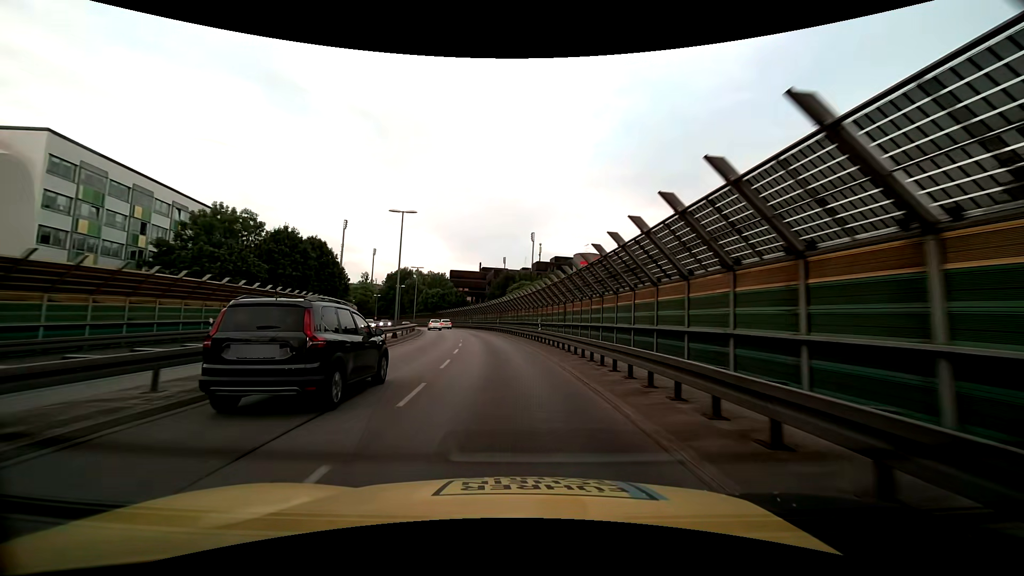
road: trunk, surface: asphalt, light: Day
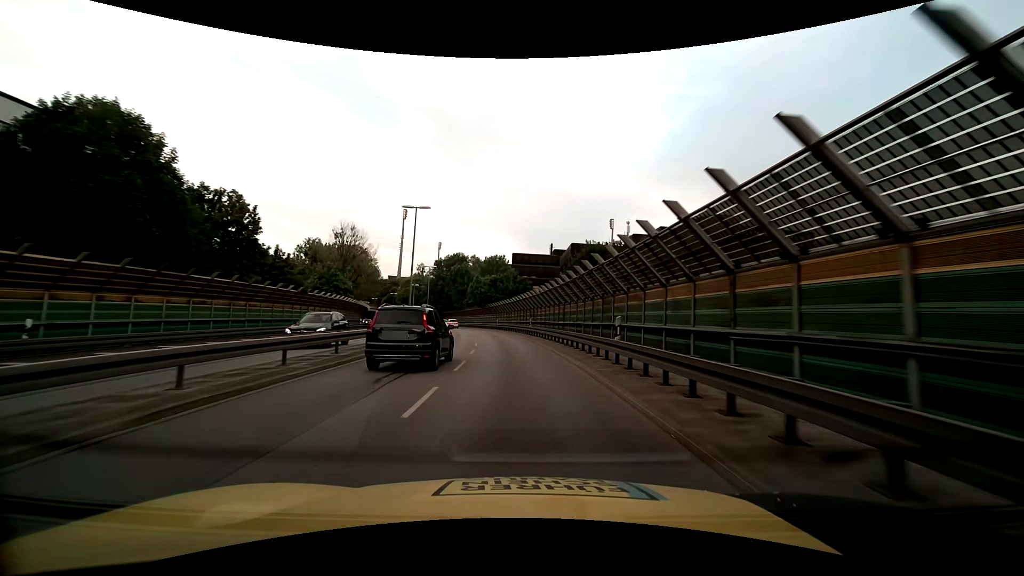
(-2.7, +36.9) m; -8°
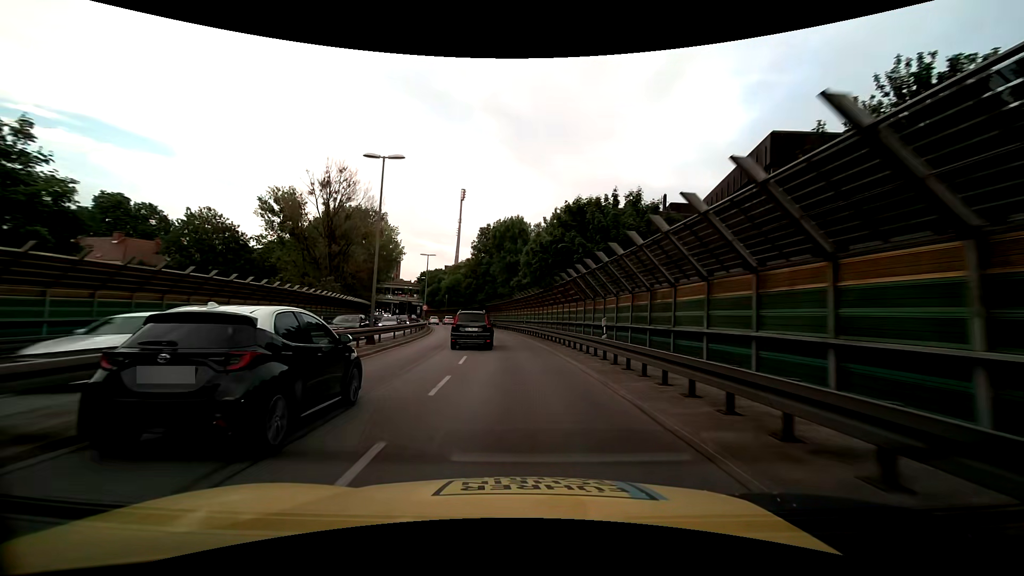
(-3.2, +46.1) m; -8°
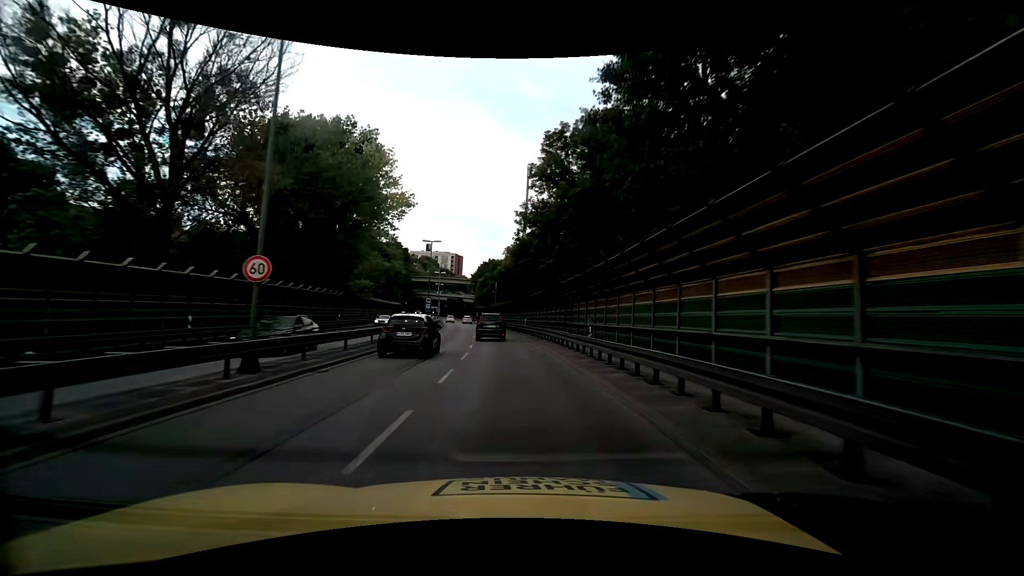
(-3.3, +46.1) m; -8°
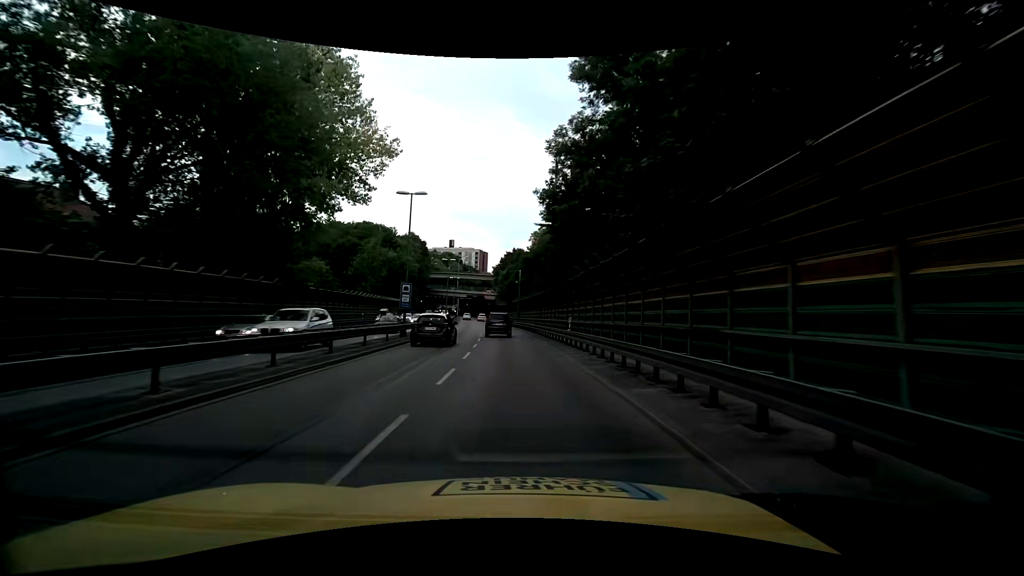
(-0.5, +18.5) m; -3°
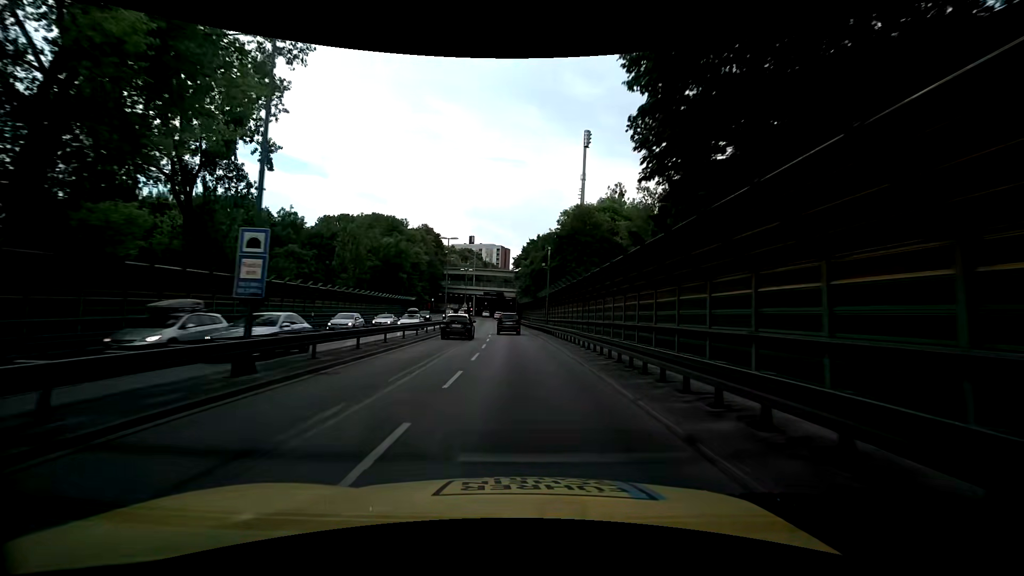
(-0.5, +18.5) m; -2°
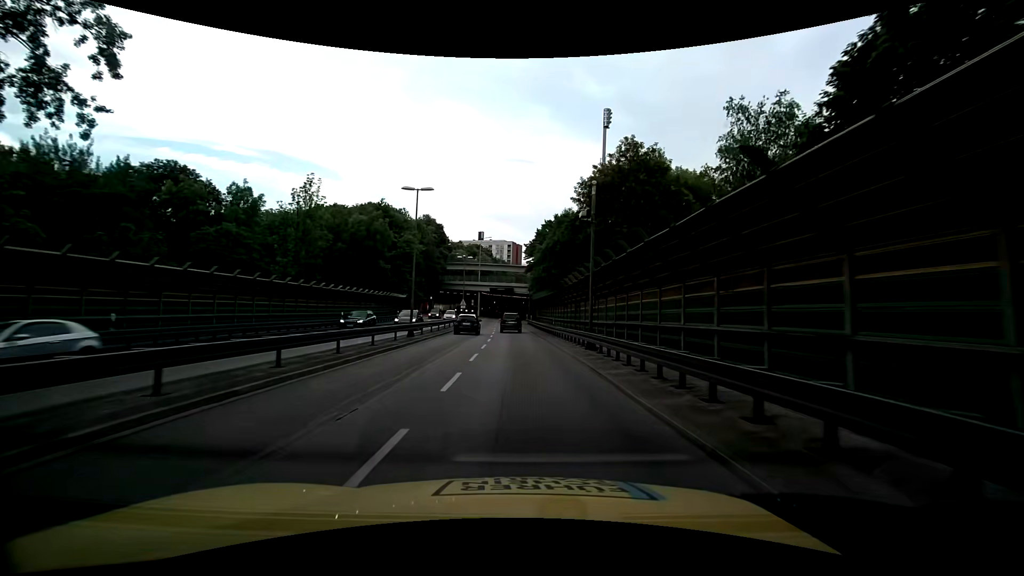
(-0.4, +18.4) m; -2°
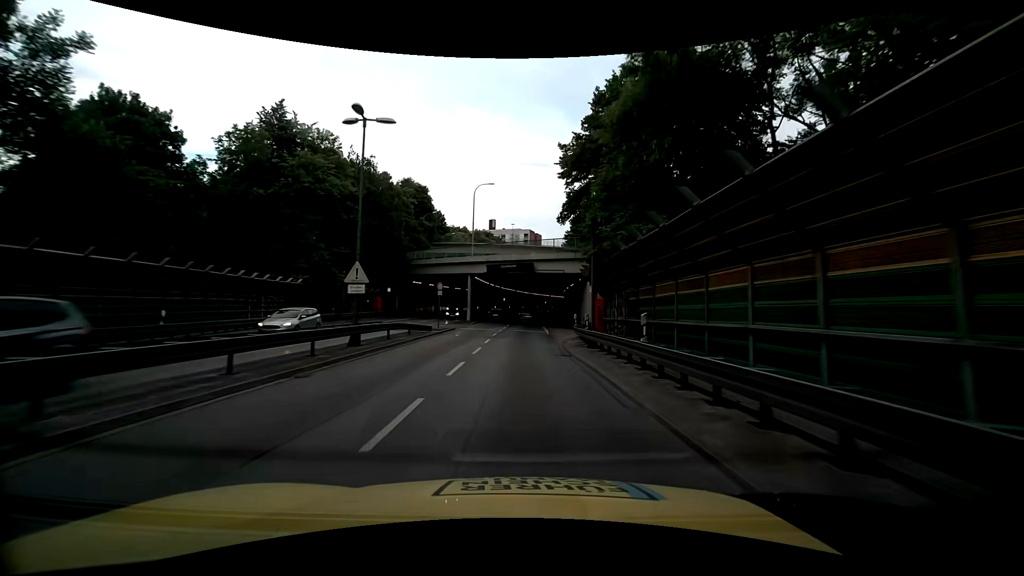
(-0.9, +45.8) m; -2°
